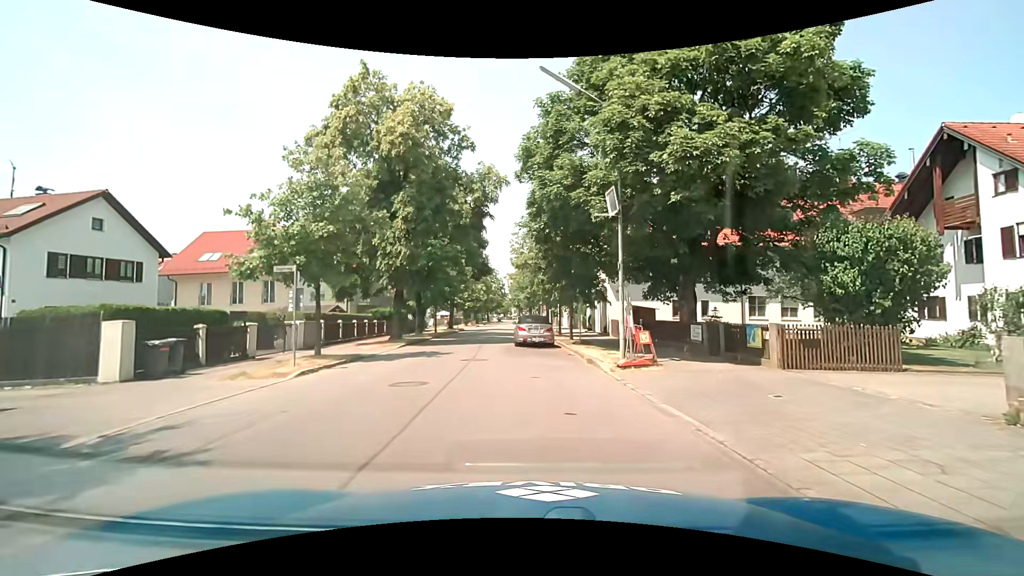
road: tertiary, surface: asphalt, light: Day
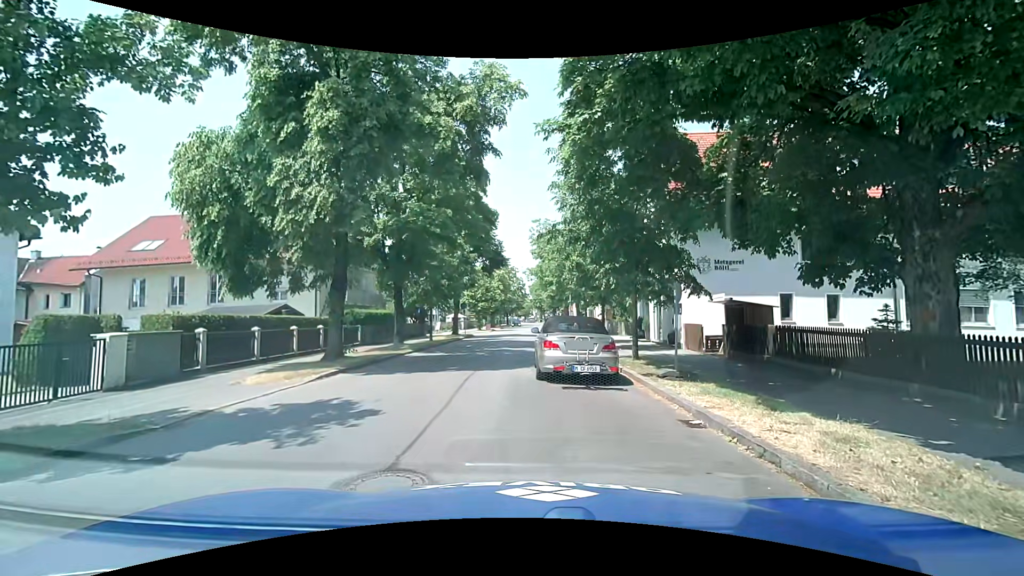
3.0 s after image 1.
(-0.3, +10.8) m; -5°
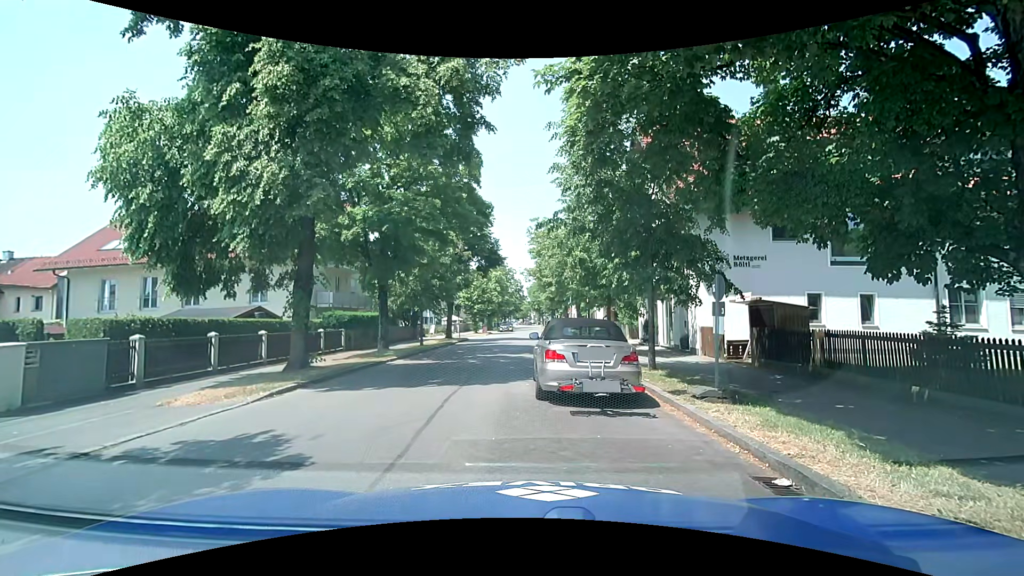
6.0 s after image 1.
(+0.1, +2.2) m; +2°
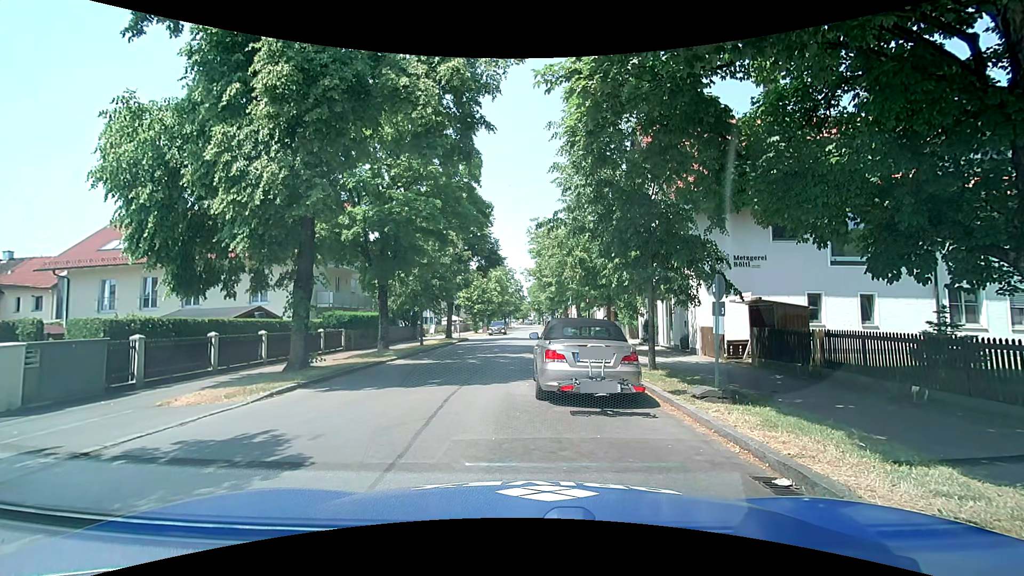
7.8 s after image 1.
(0.0, 0.0) m; 0°
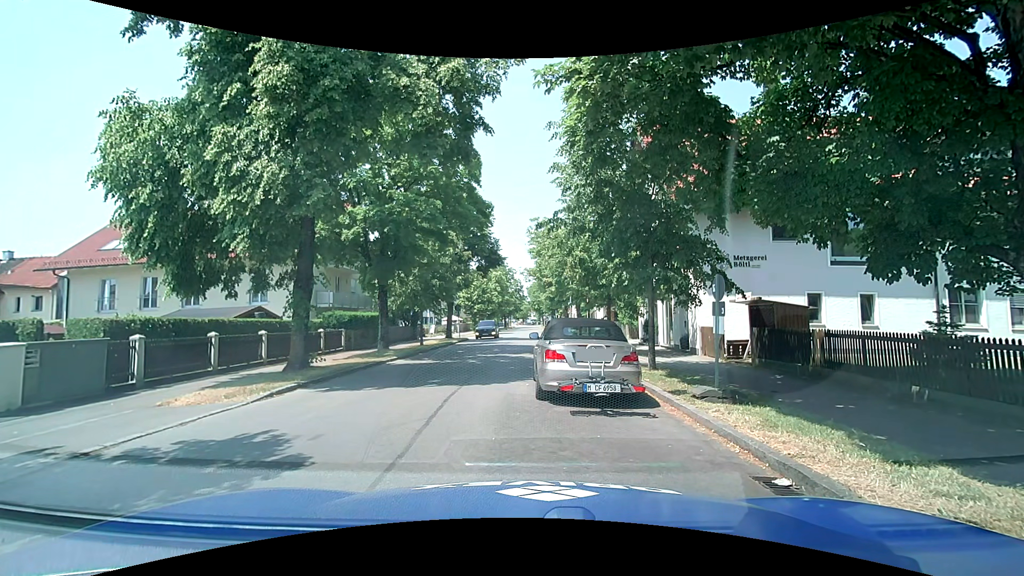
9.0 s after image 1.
(0.0, 0.0) m; 0°
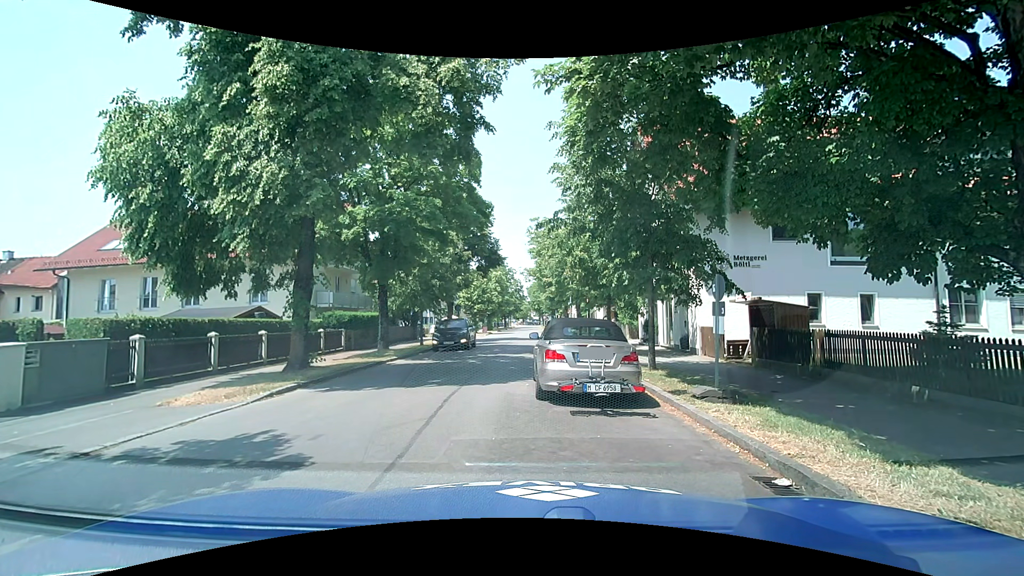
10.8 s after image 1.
(0.0, 0.0) m; 0°
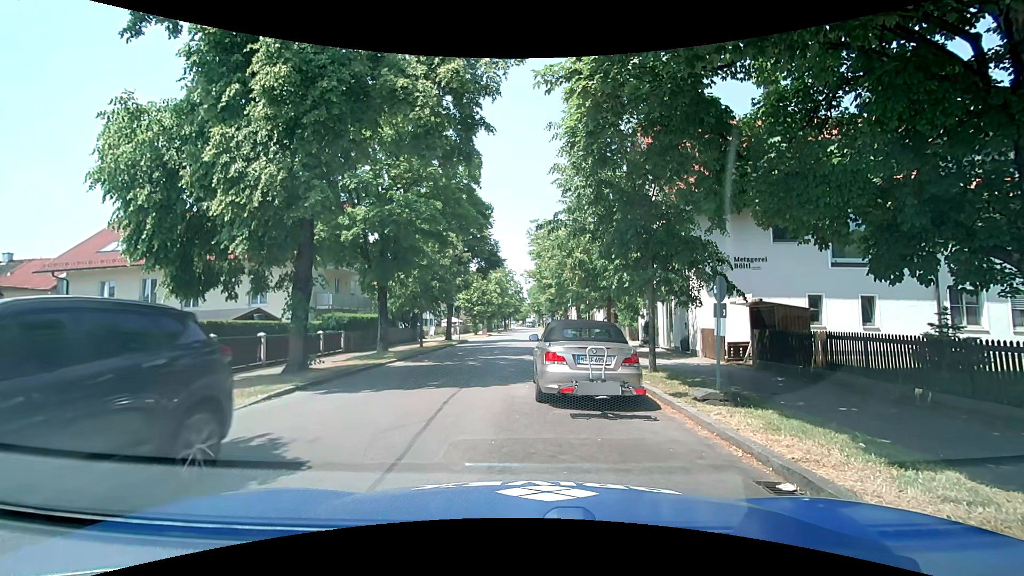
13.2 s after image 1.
(0.0, +0.1) m; 0°
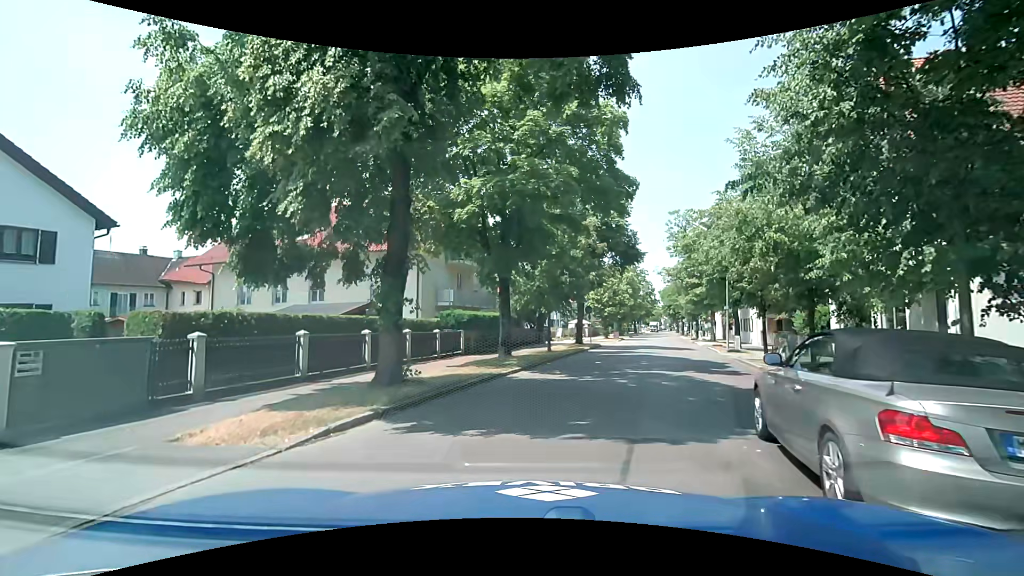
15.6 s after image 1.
(-0.7, +4.7) m; -15°
(+1, +10) (+5, +19) (+8, +29) (+11, +38) (+14, +48) (+17, +57) (+19, +67) (+22, +77) (+24, +86) (+27, +96) m
